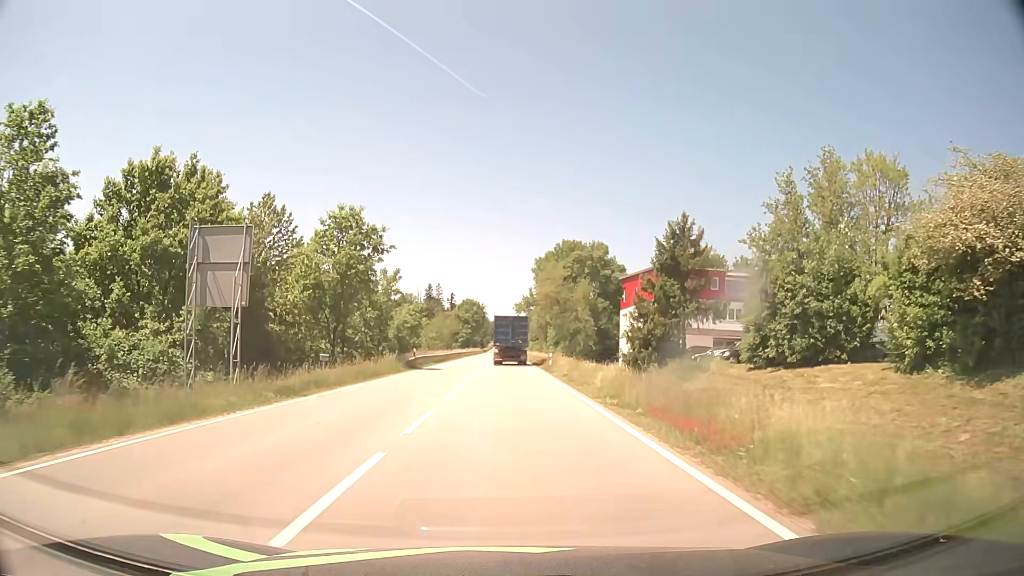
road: secondary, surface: asphalt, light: Day
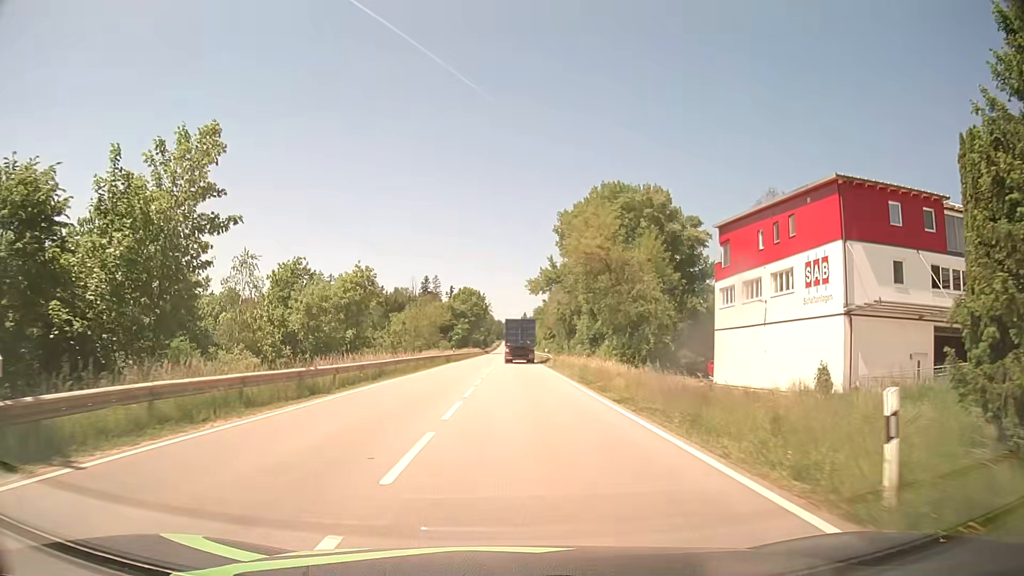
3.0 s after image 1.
(-0.3, +39.9) m; -1°
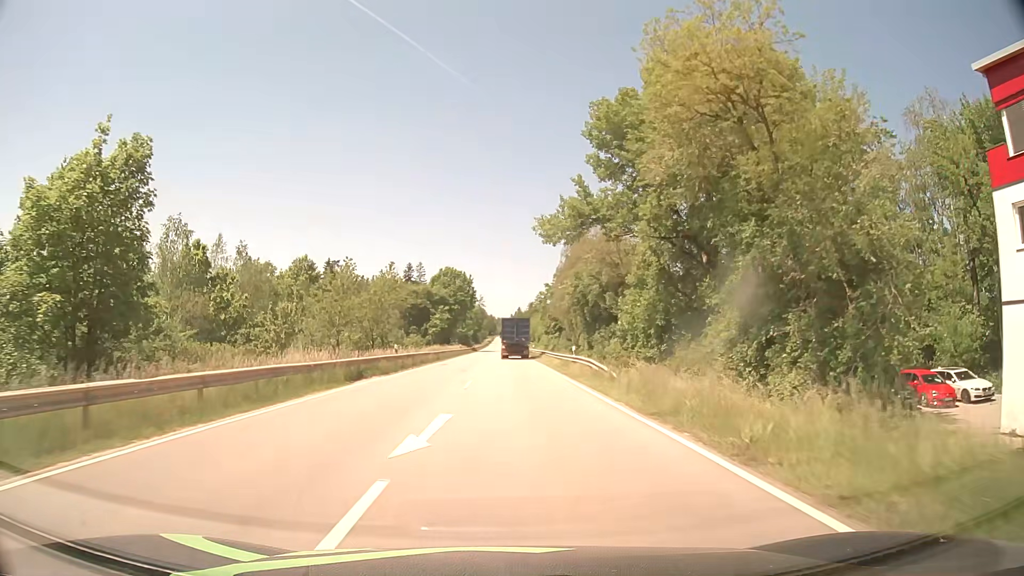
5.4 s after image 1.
(+0.2, +34.2) m; +1°
